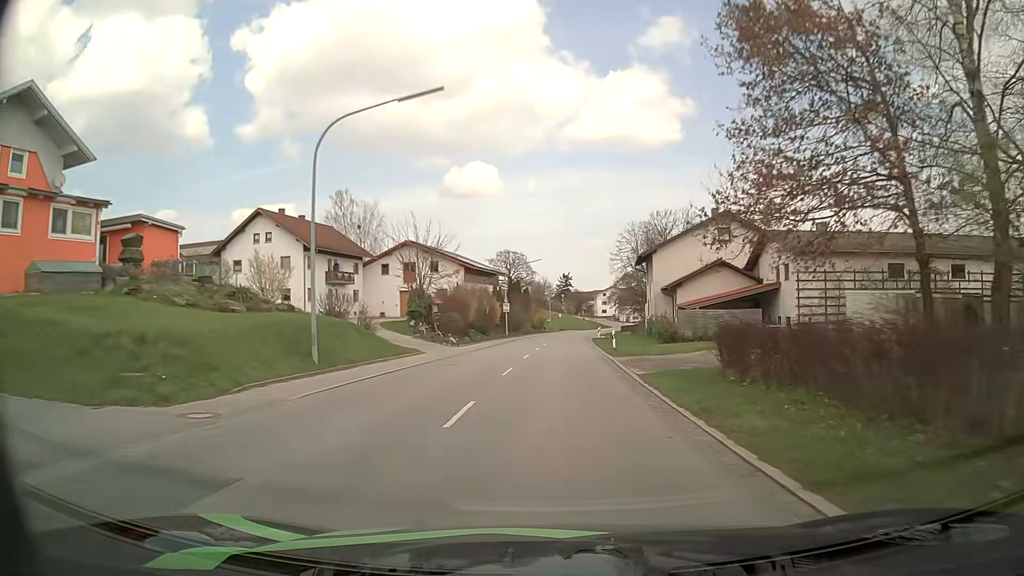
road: secondary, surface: asphalt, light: Day
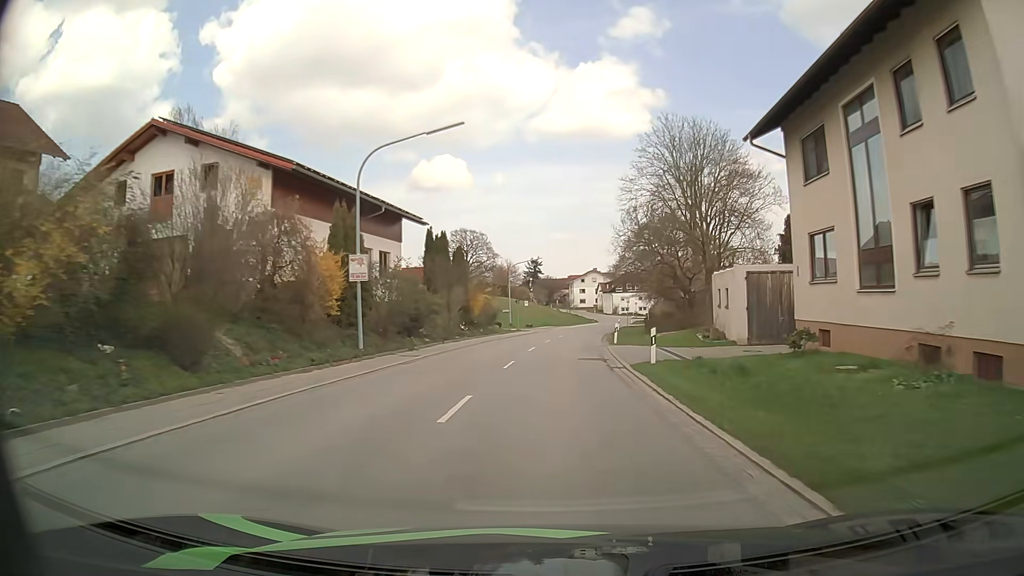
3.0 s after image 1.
(+1.4, +45.1) m; +3°
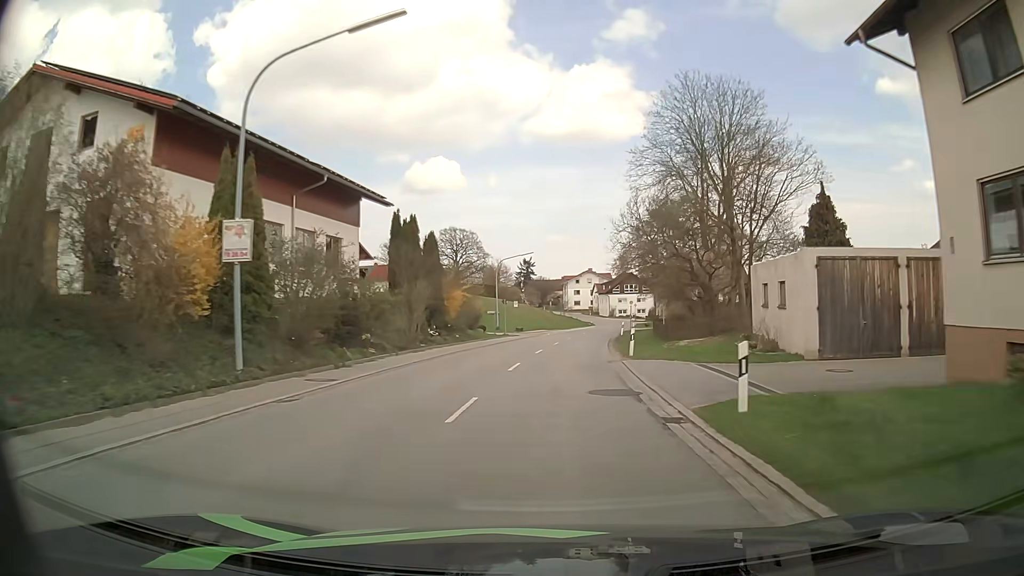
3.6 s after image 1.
(0.0, +8.8) m; +1°
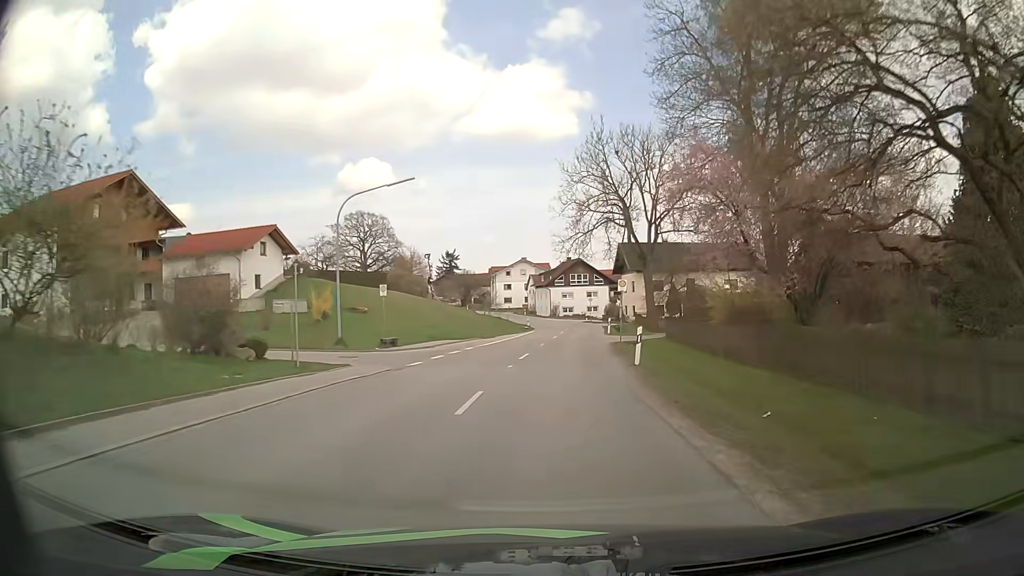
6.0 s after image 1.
(+1.4, +35.0) m; +5°
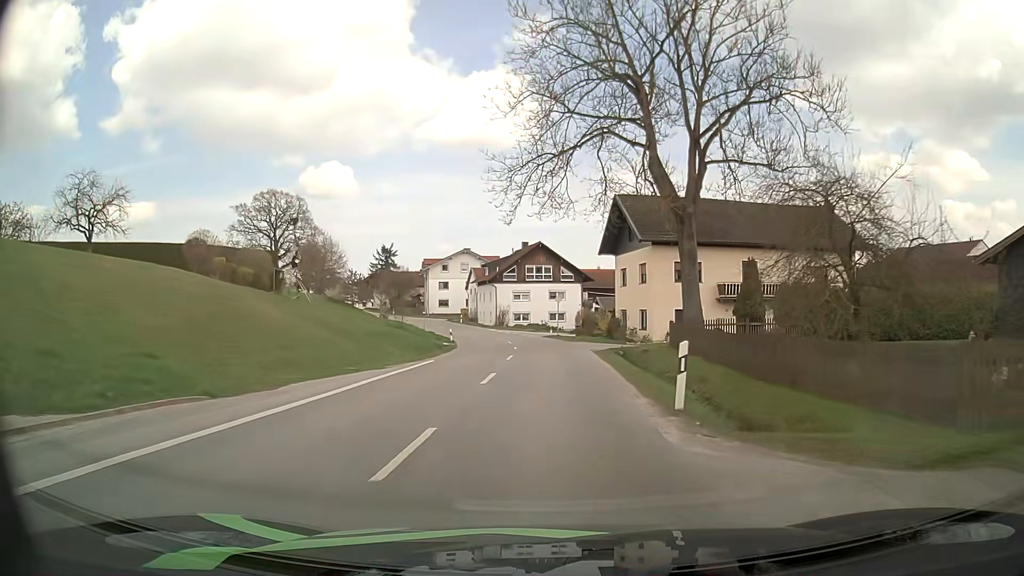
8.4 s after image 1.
(+1.4, +34.2) m; +4°
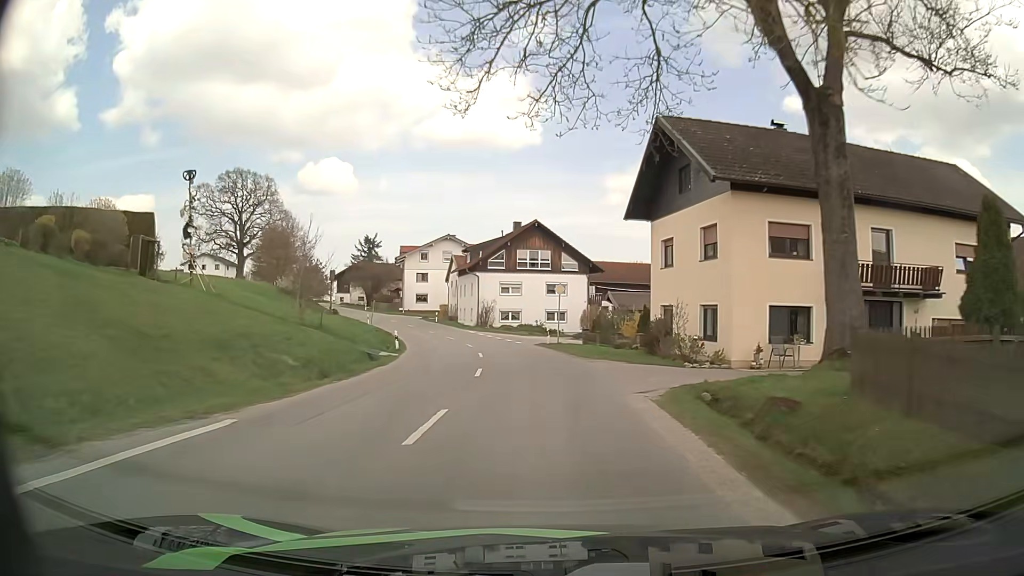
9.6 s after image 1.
(+0.1, +16.4) m; +1°
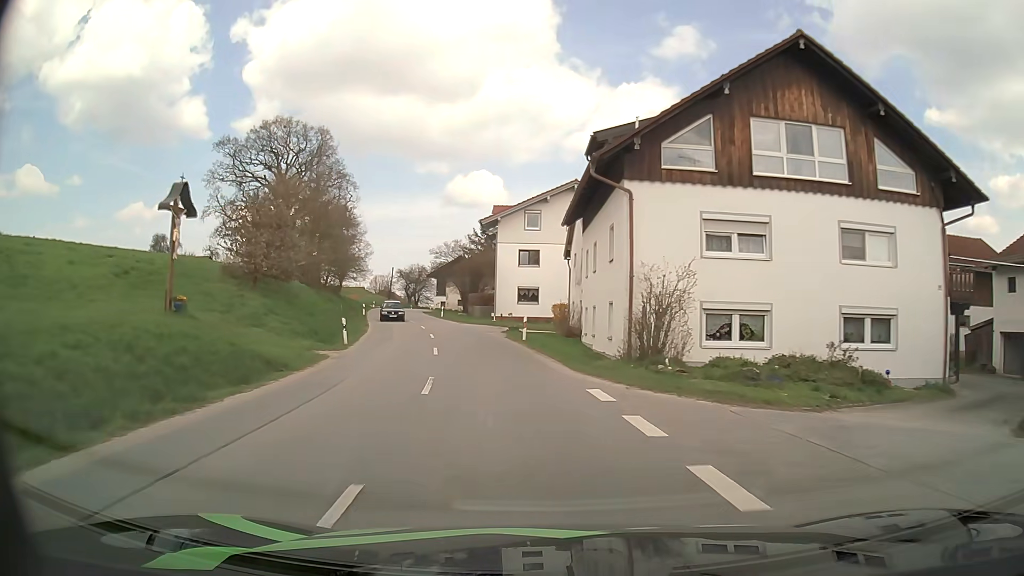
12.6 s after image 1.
(-3.7, +40.9) m; -12°
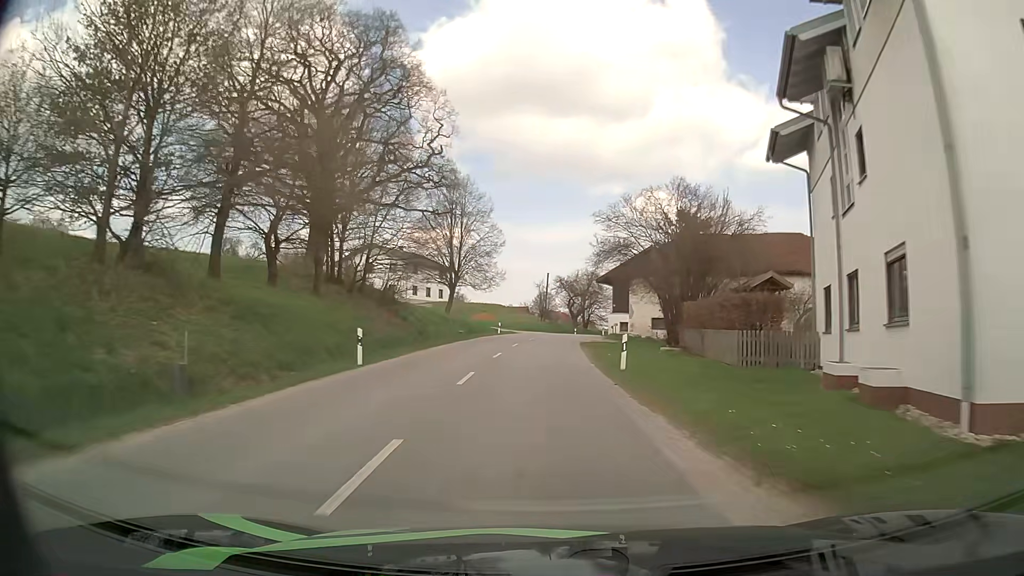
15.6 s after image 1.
(-6.5, +43.0) m; -15°
(0, +10) (0, +20) (0, +30) (0, +40) (0, +50) (+2, +60) (+3, +70) (+6, +79) (+9, +89) (+13, +98) m
